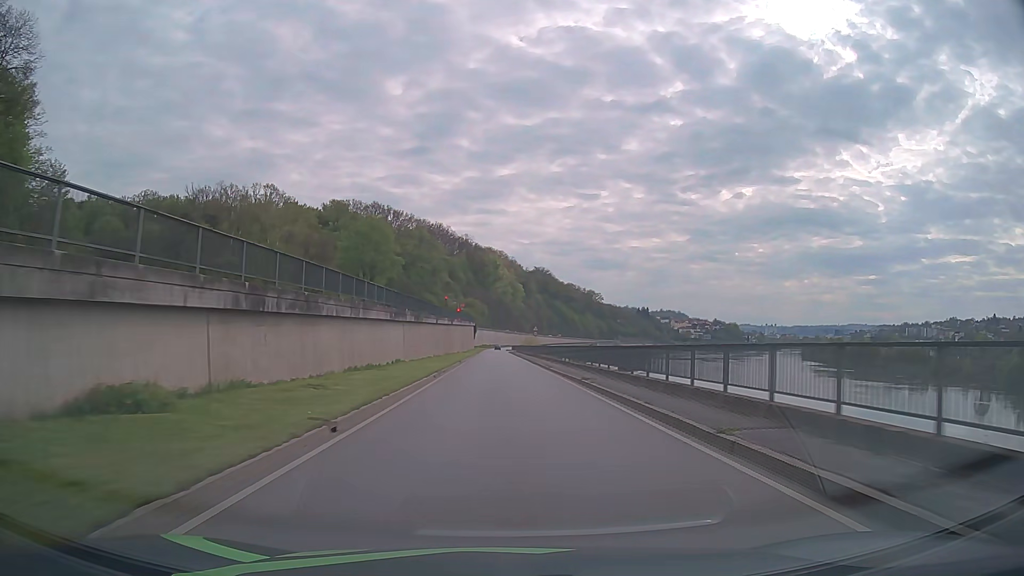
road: primary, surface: asphalt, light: Day
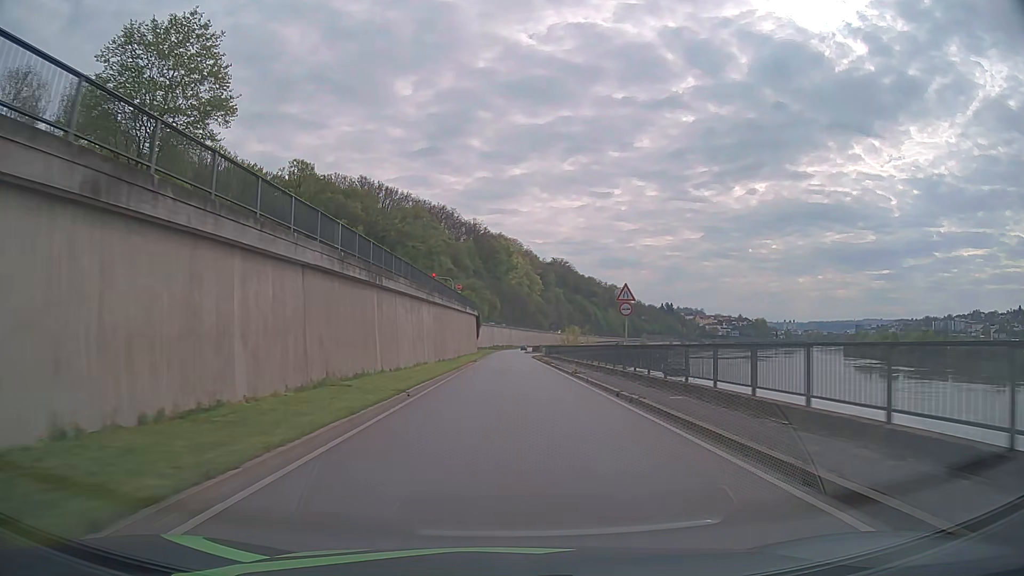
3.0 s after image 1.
(-0.7, +54.0) m; -1°
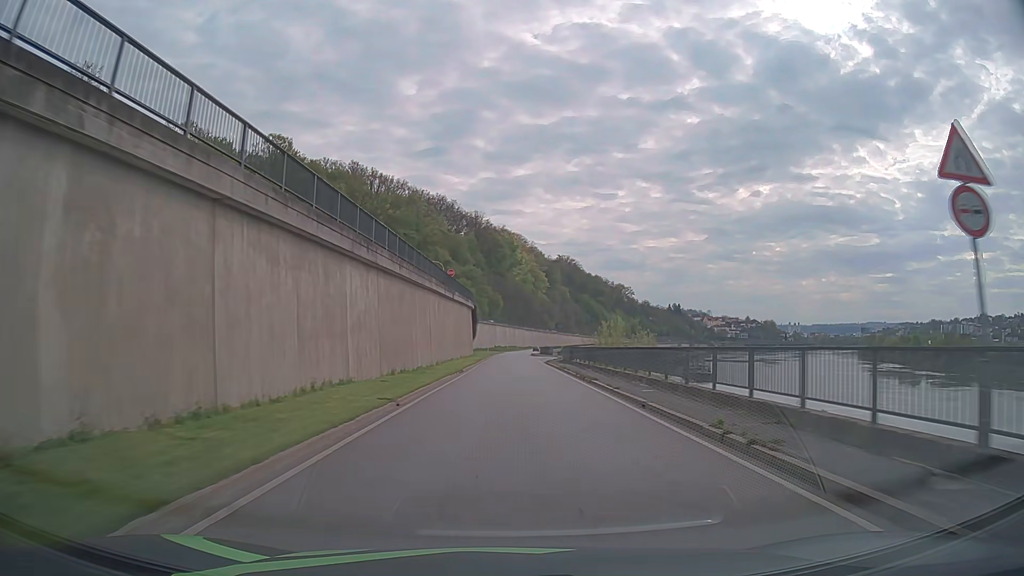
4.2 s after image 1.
(-0.1, +21.5) m; 0°
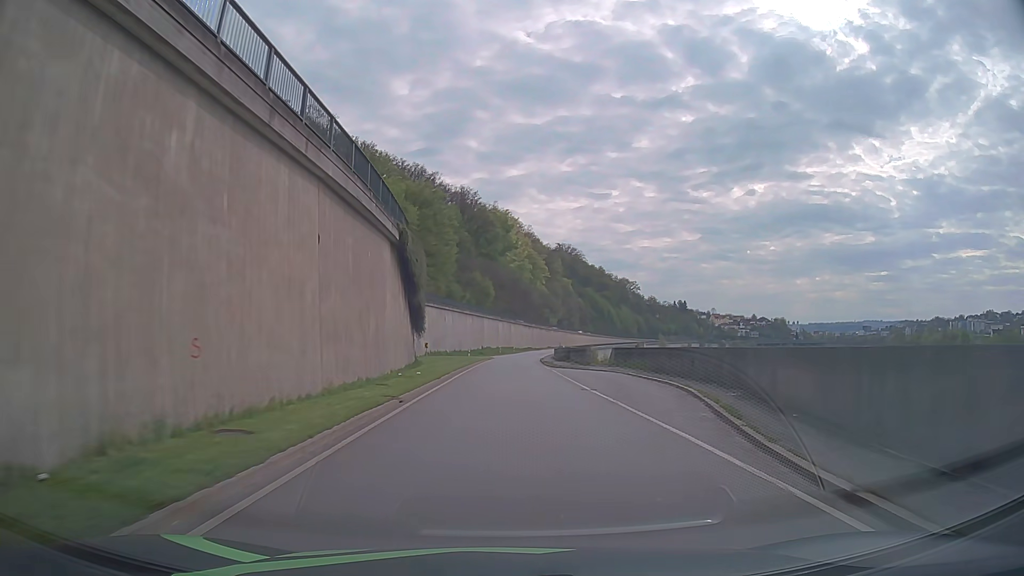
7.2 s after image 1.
(+0.2, +53.7) m; +1°
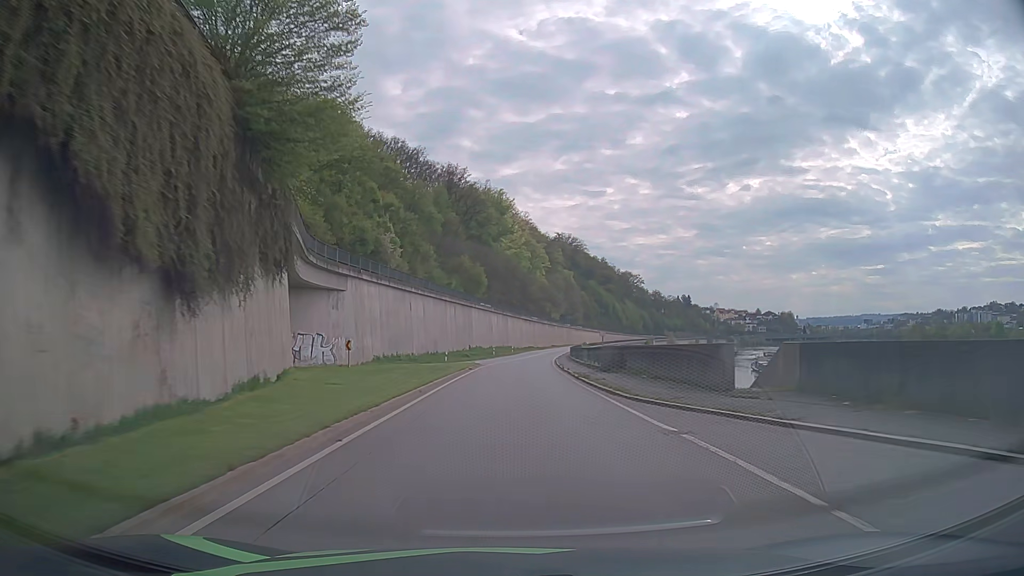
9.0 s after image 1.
(0.0, +32.2) m; 0°
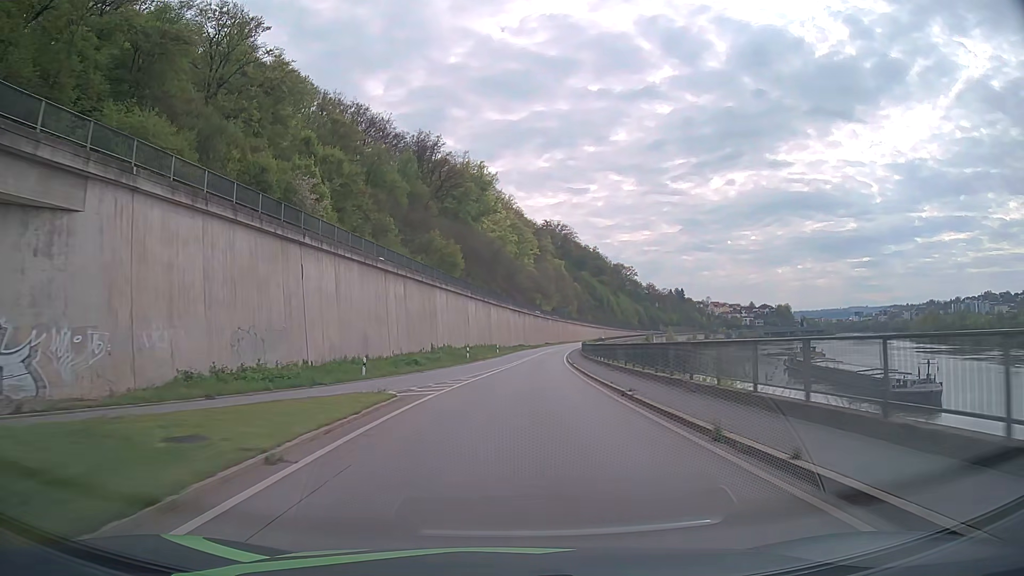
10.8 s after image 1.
(+0.3, +32.2) m; +1°
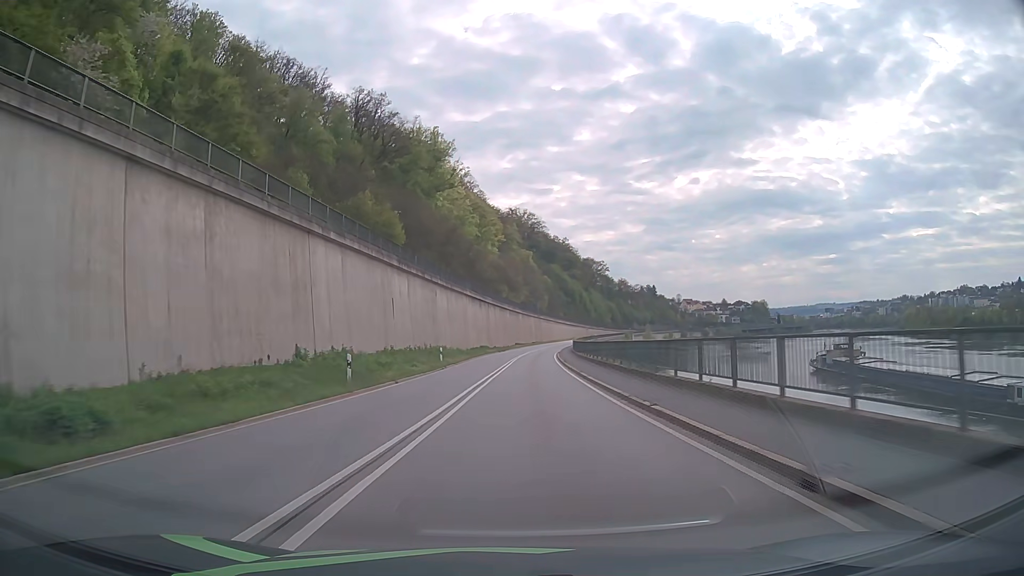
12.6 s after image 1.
(+0.8, +32.2) m; +3°
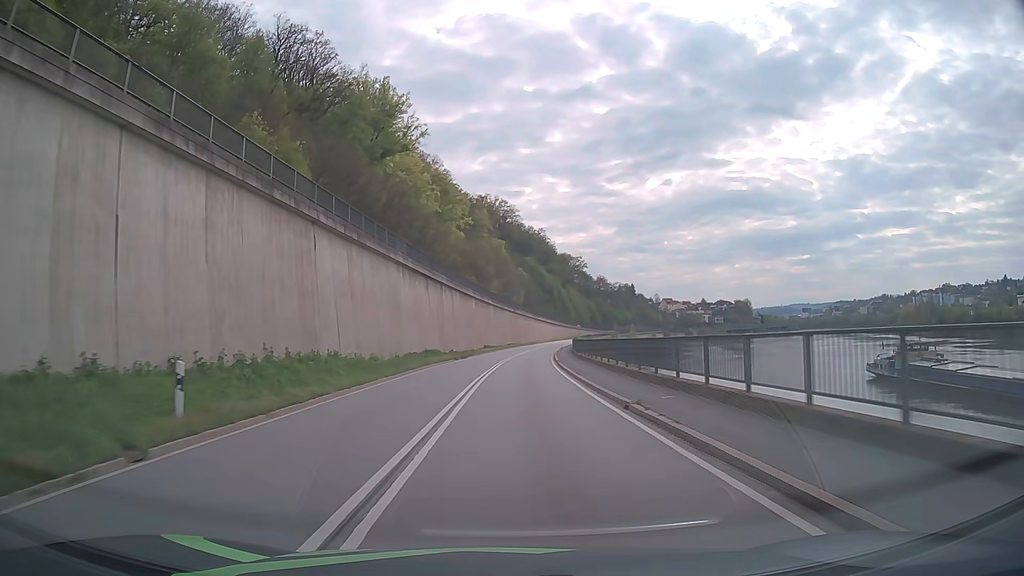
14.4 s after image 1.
(+0.6, +32.2) m; +2°
(0, +10) (0, +20) (+1, +30) (+1, +40) (+2, +50) (+2, +60) (+3, +70) (+4, +80) (+6, +90) (+7, +100) m
